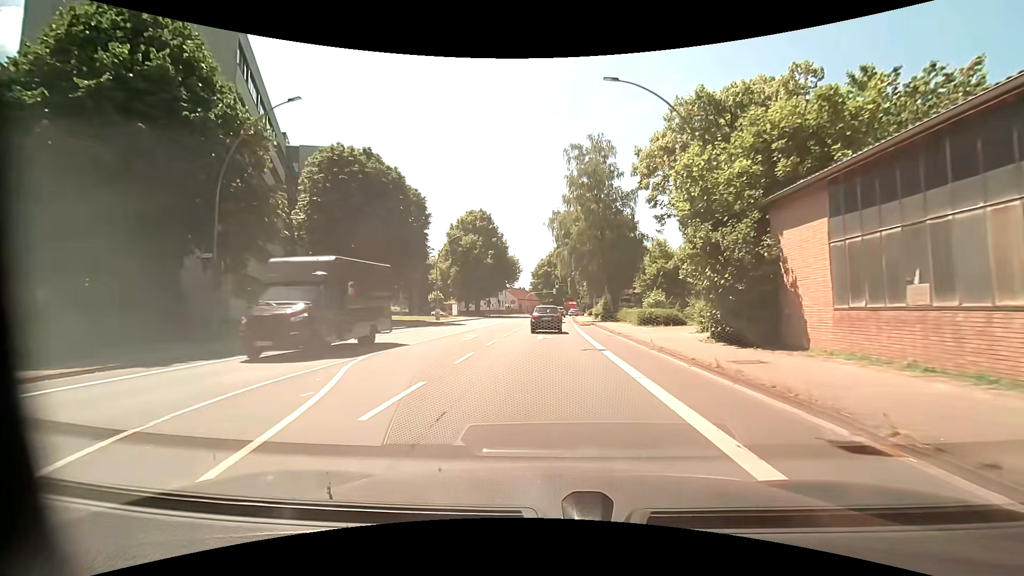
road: primary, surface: asphalt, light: Day
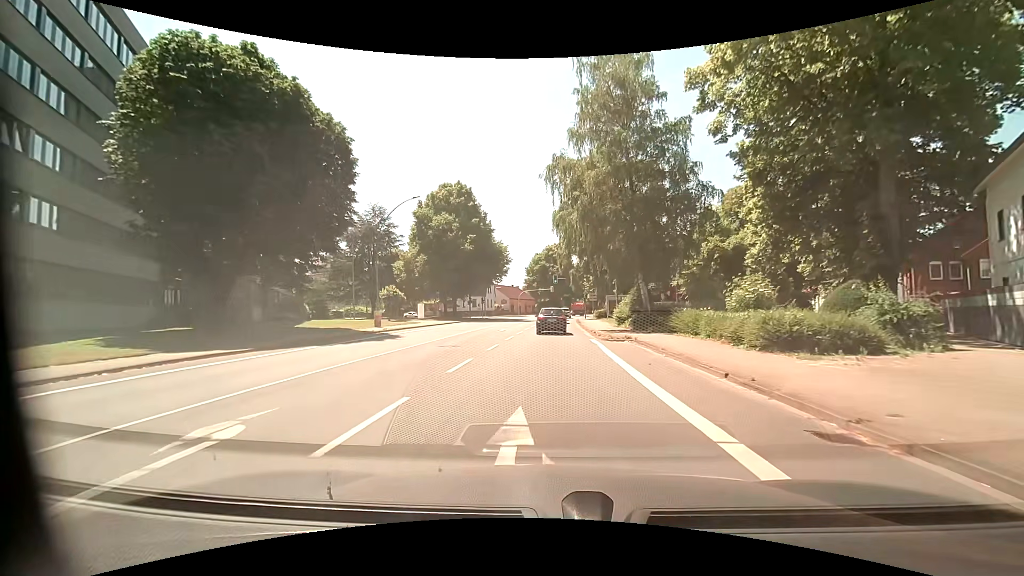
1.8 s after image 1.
(-0.2, +19.5) m; 0°
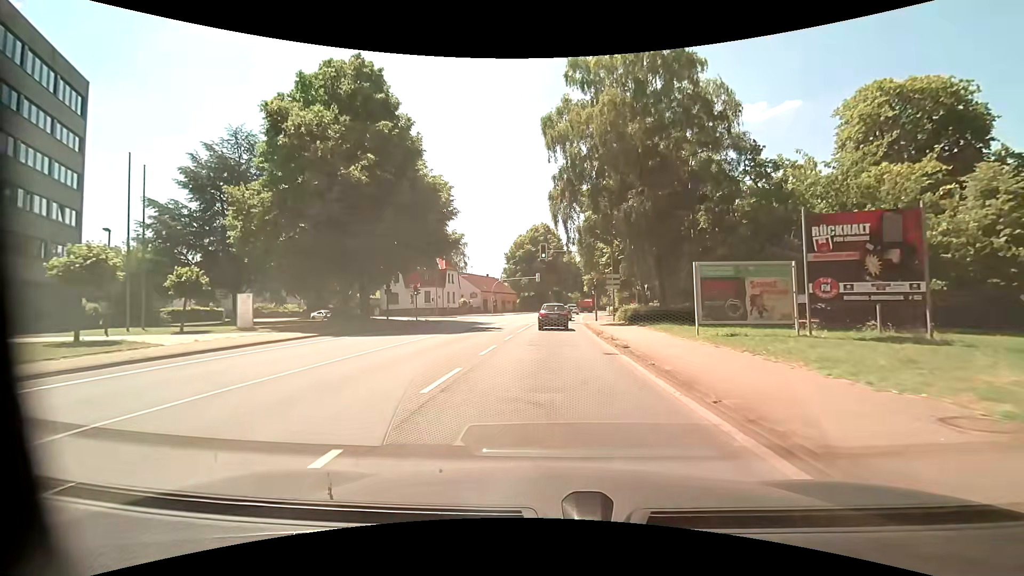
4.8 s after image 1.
(+0.6, +33.3) m; +2°
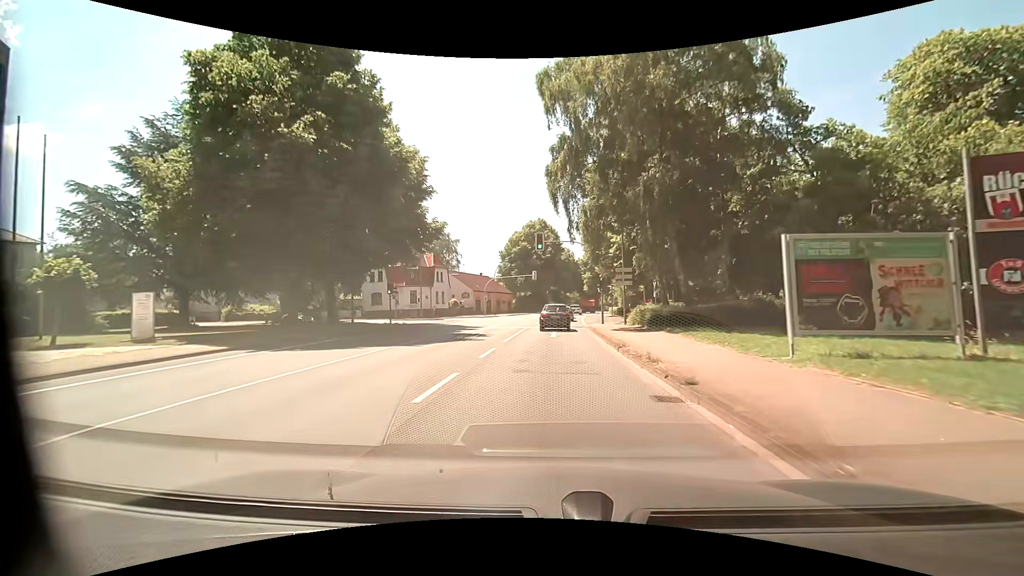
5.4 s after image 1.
(0.0, +6.7) m; -1°
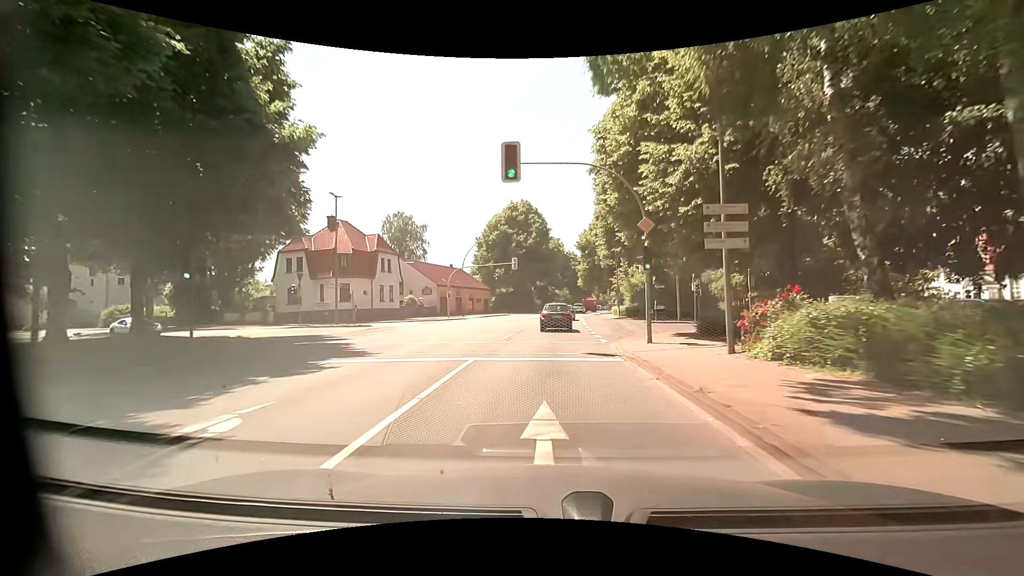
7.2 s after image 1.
(+0.3, +20.0) m; +1°
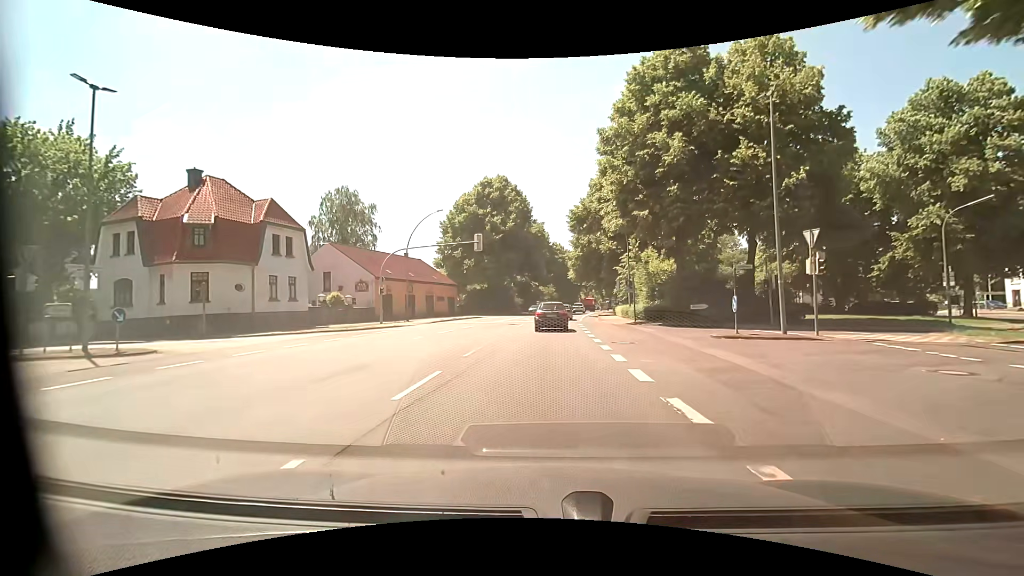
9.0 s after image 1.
(+0.5, +19.0) m; +2°
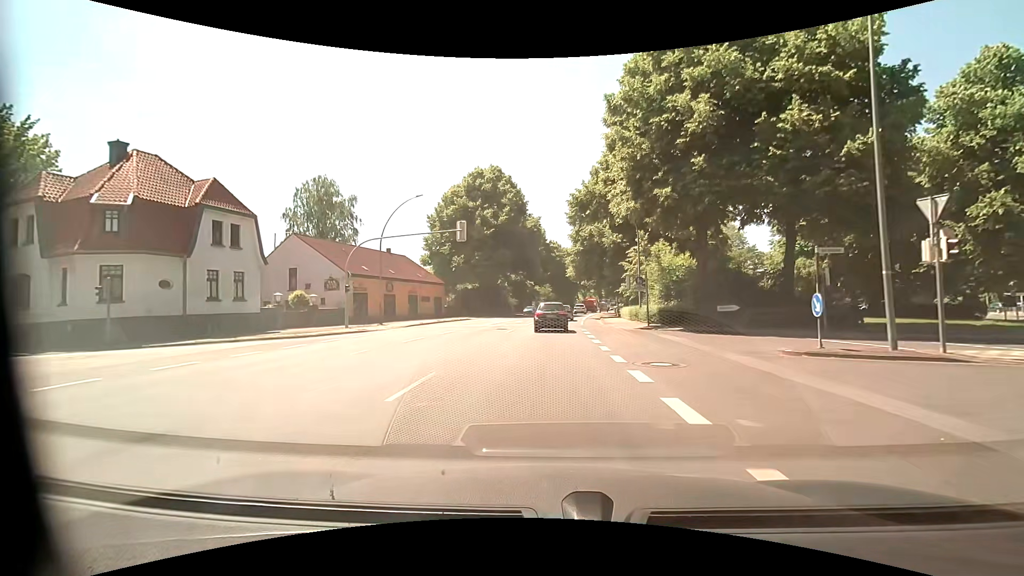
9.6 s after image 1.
(+0.1, +6.2) m; +1°
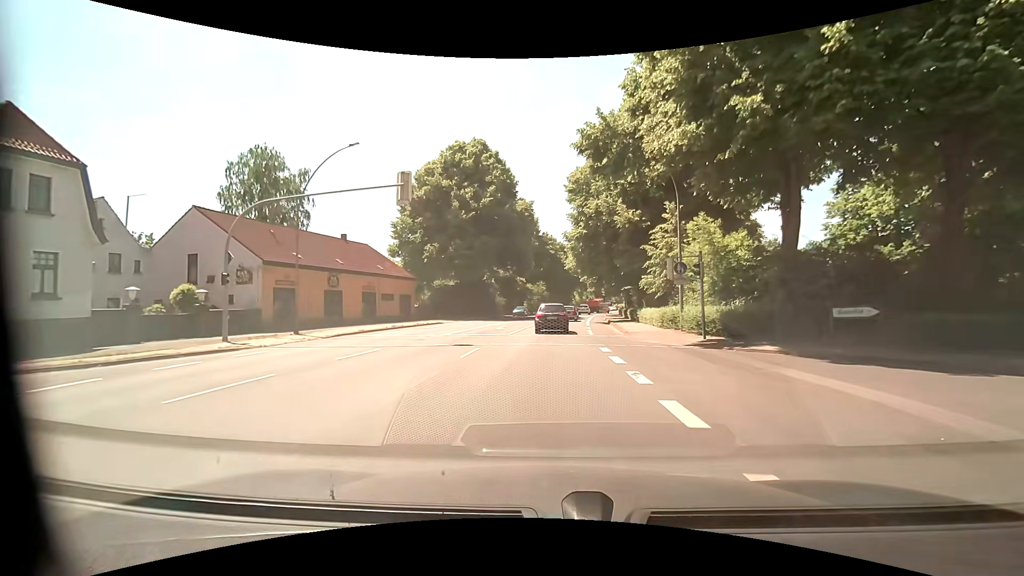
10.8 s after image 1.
(+0.1, +12.1) m; +1°
(0, +10) (0, +20) (+1, +30) (+1, +40) (+2, +50) (+3, +60) (+4, +70) (+5, +80) (+7, +90) (+8, +100) m
